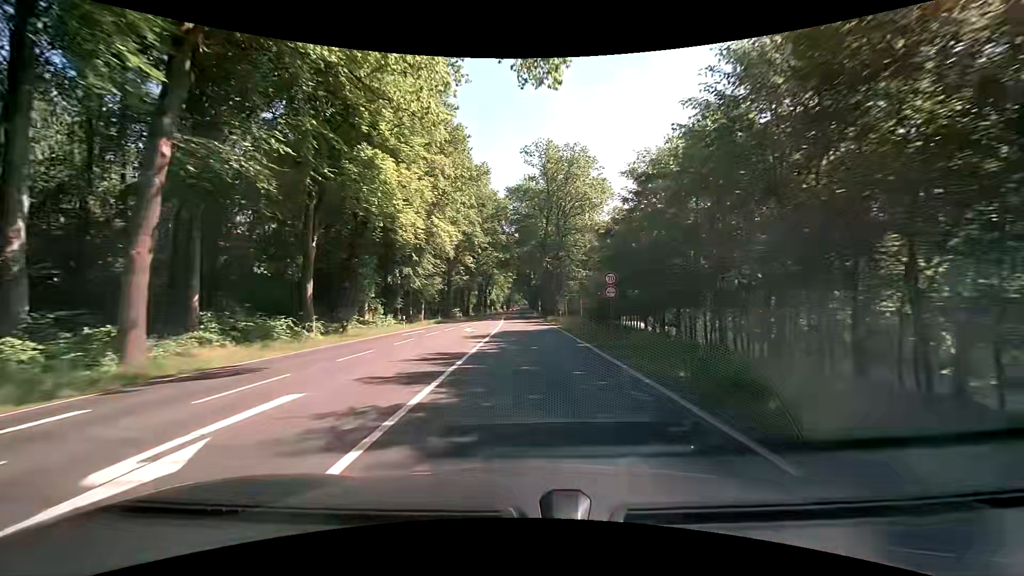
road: primary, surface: asphalt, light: Day
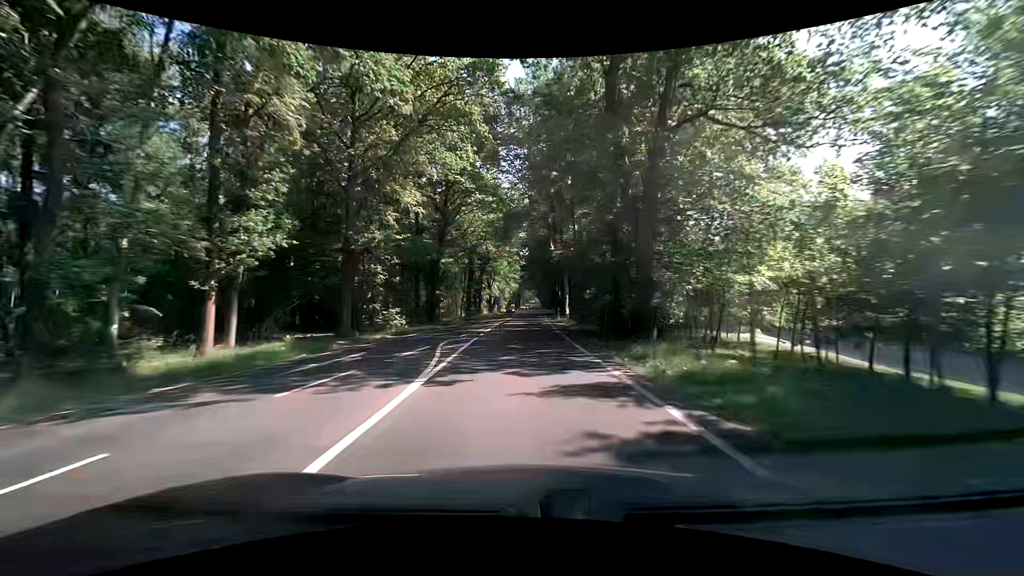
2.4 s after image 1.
(-0.6, +43.0) m; -2°
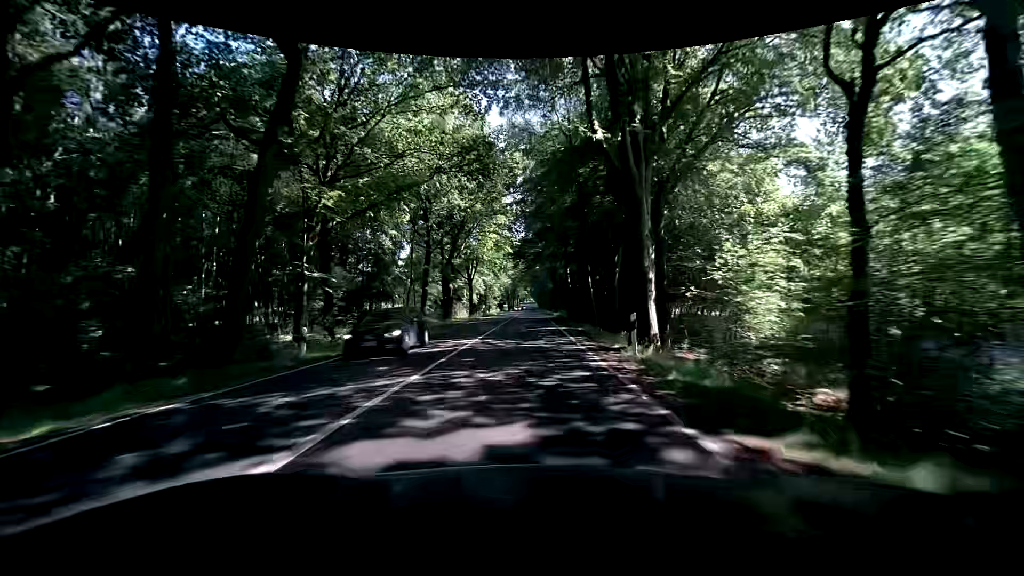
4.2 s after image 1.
(+0.1, +32.9) m; +1°
